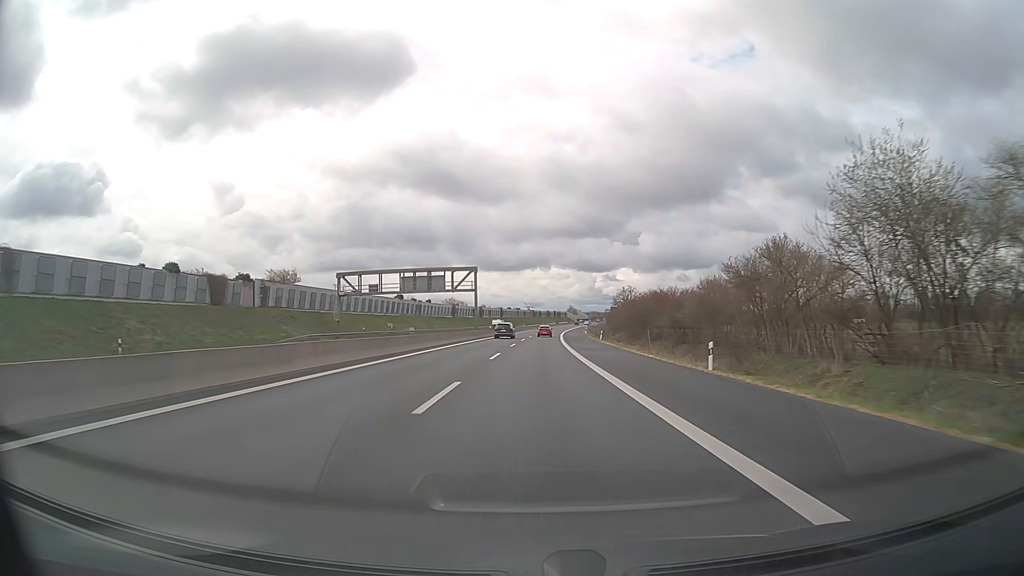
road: motorway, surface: asphalt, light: Day
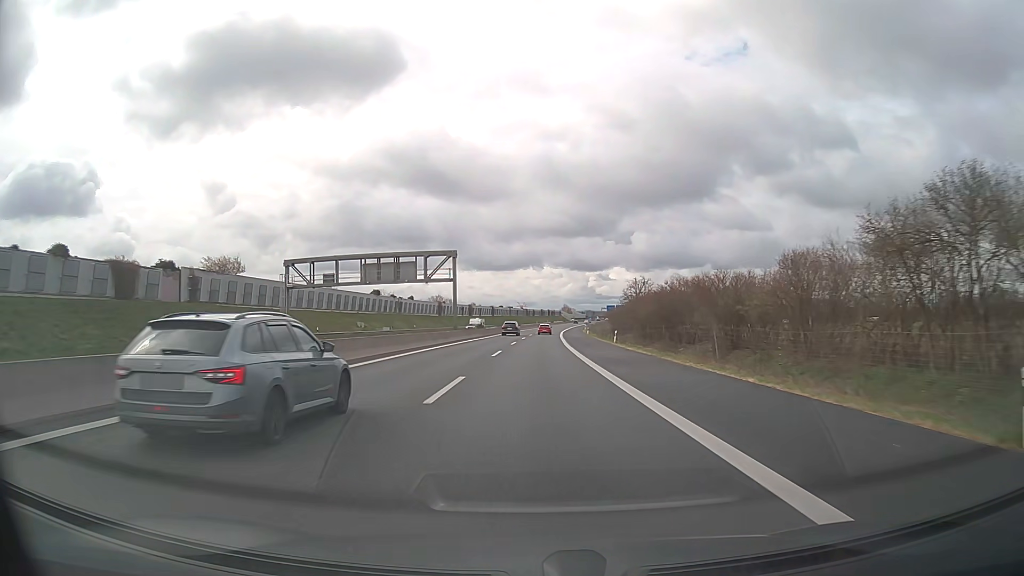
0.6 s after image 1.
(+0.1, +16.8) m; +1°
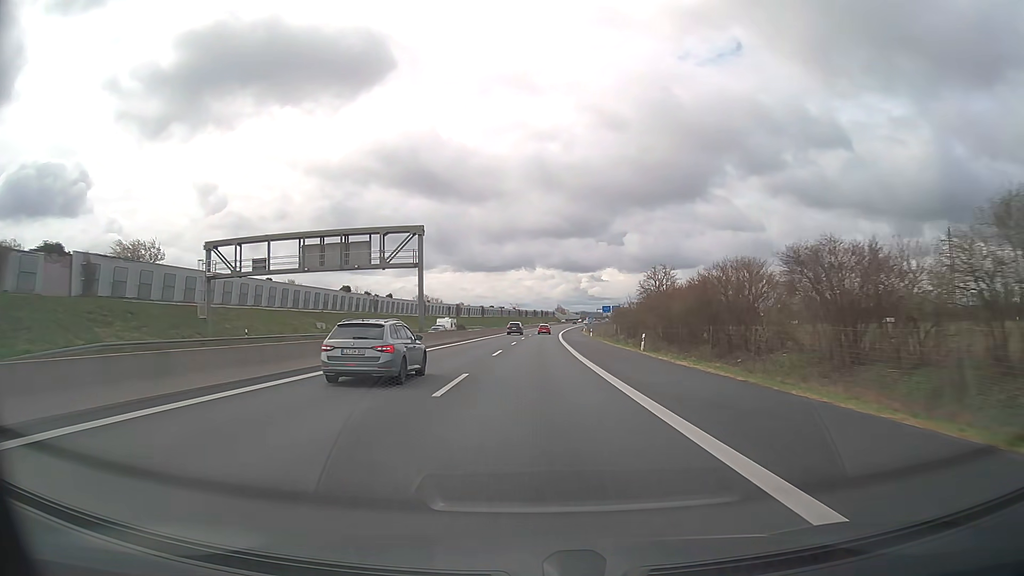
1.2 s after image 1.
(+0.1, +16.8) m; +1°
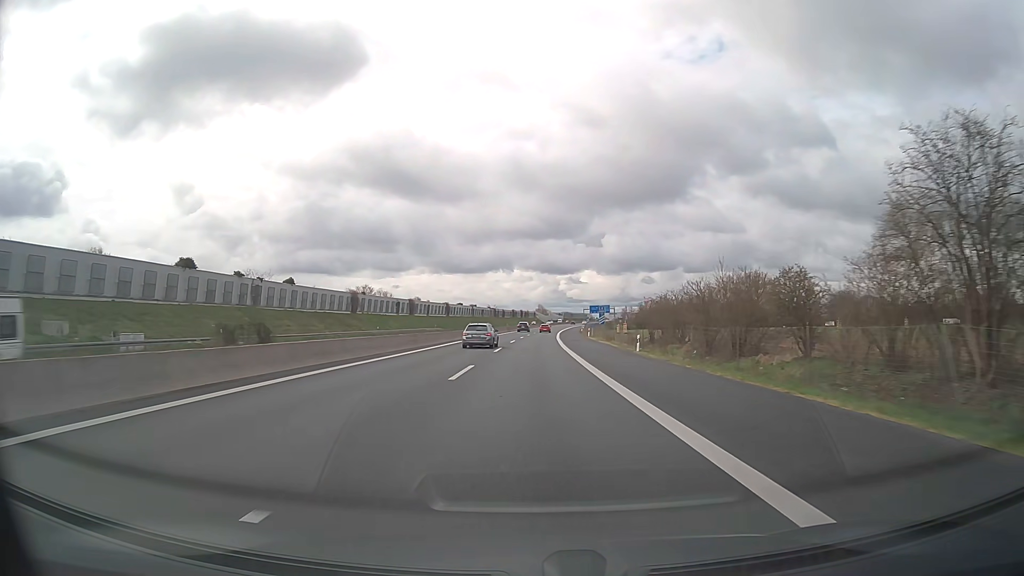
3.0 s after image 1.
(+0.8, +50.2) m; +2°
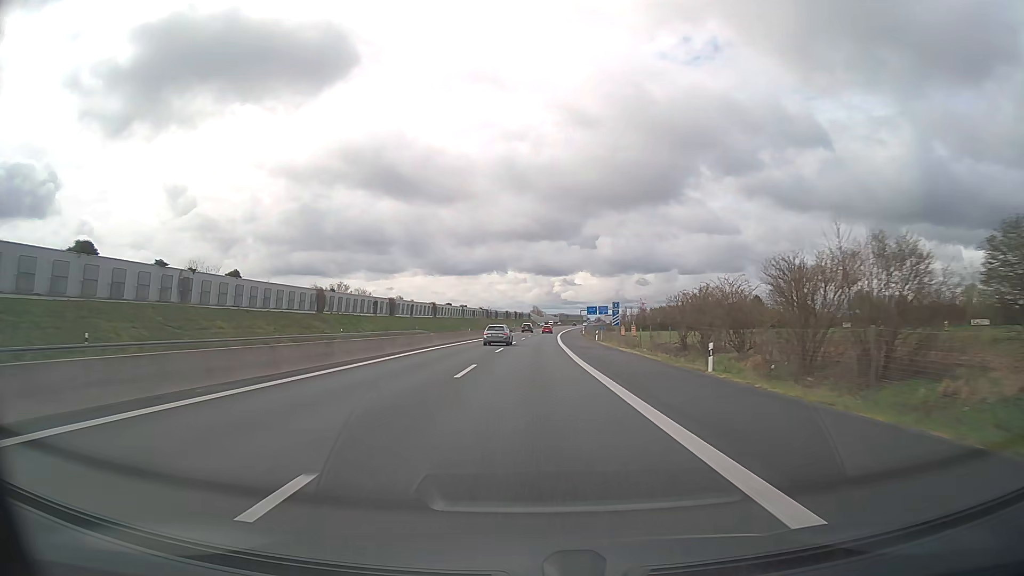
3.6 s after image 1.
(+0.1, +16.8) m; 0°
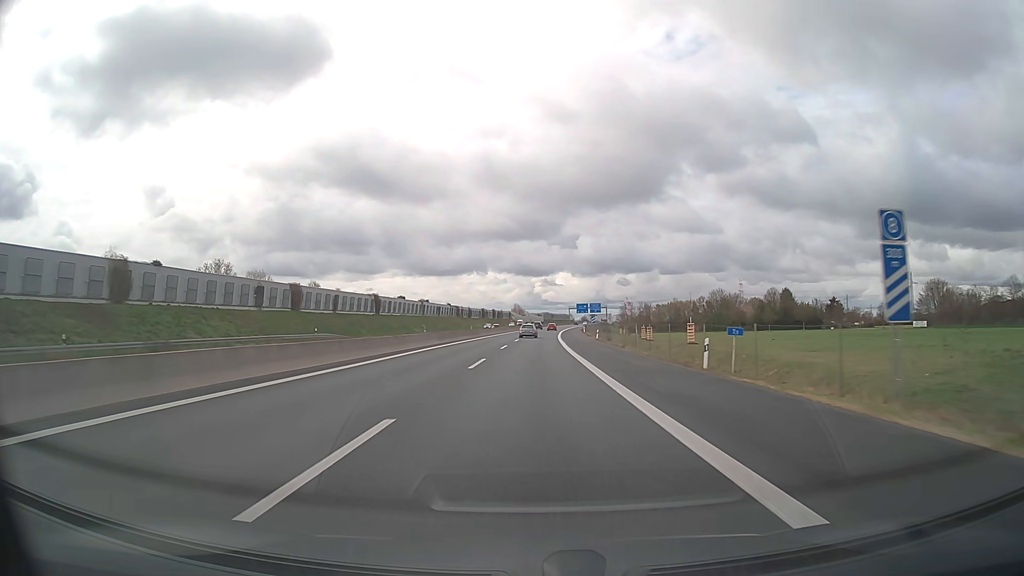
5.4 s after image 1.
(+0.6, +50.2) m; +2°
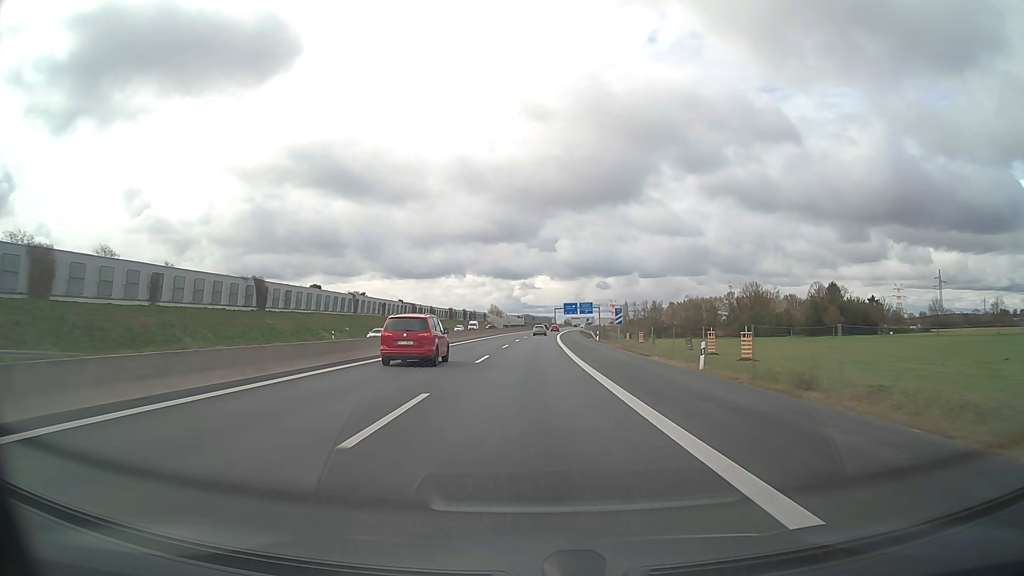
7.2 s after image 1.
(+0.8, +50.3) m; +2°
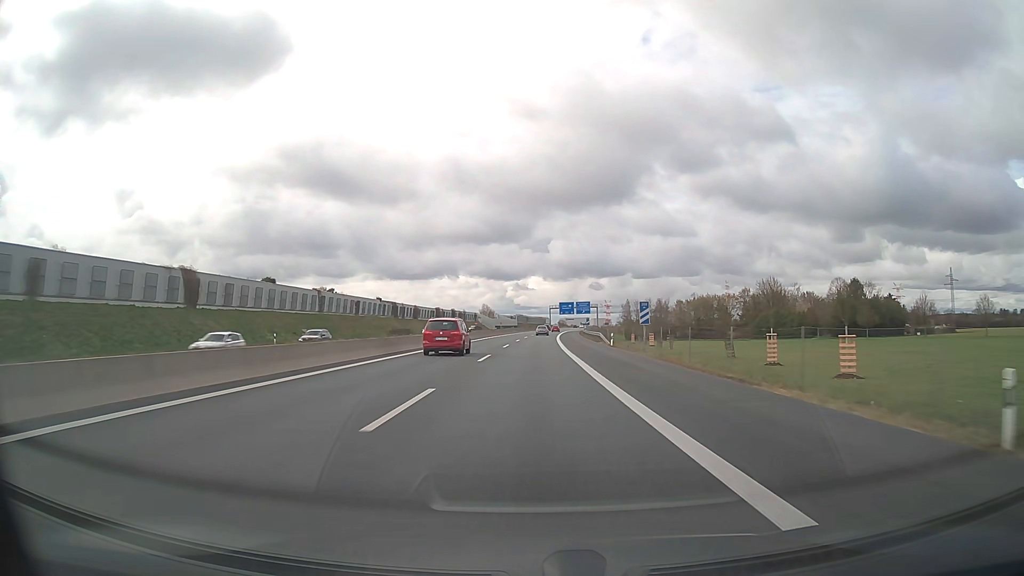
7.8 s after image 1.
(+0.1, +16.7) m; +1°
(0, +10) (0, +20) (0, +30) (0, +40) (+1, +50) (+1, +60) (+1, +70) (+1, +80) (+2, +90) (+2, +100) m
